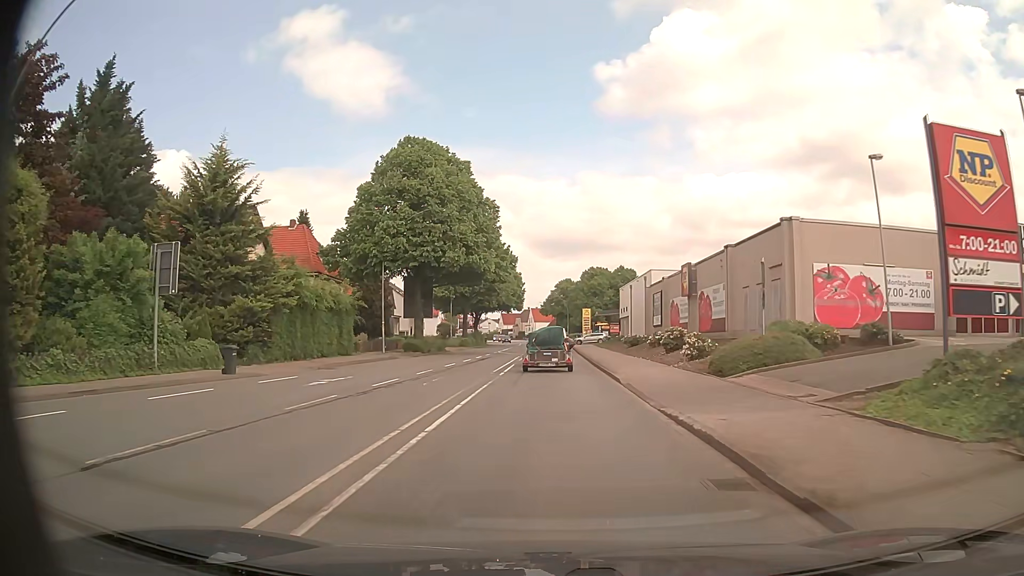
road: primary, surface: asphalt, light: Day
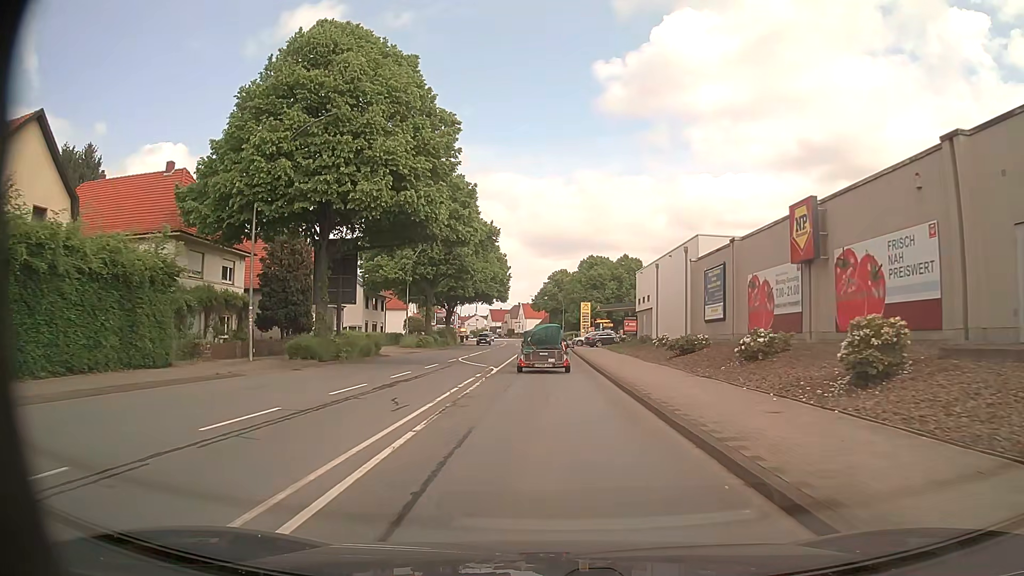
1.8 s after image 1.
(+0.1, +21.3) m; 0°
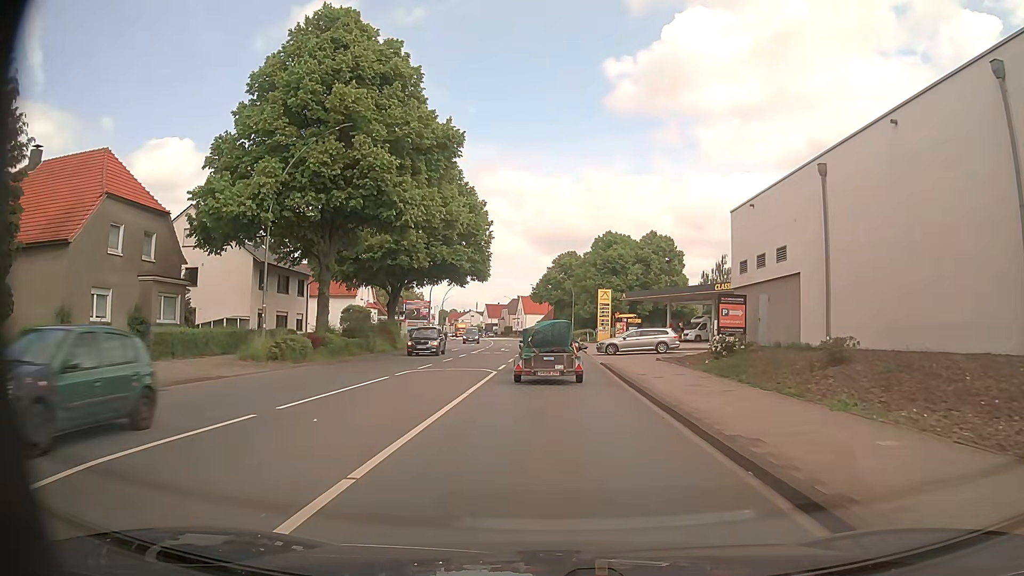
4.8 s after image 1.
(+0.1, +30.6) m; 0°
(0, +10) (0, +20) (0, +30) (0, +40) (0, +50) (0, +60) (-1, +70) (-1, +80) (-2, +90) (-3, +100) m
